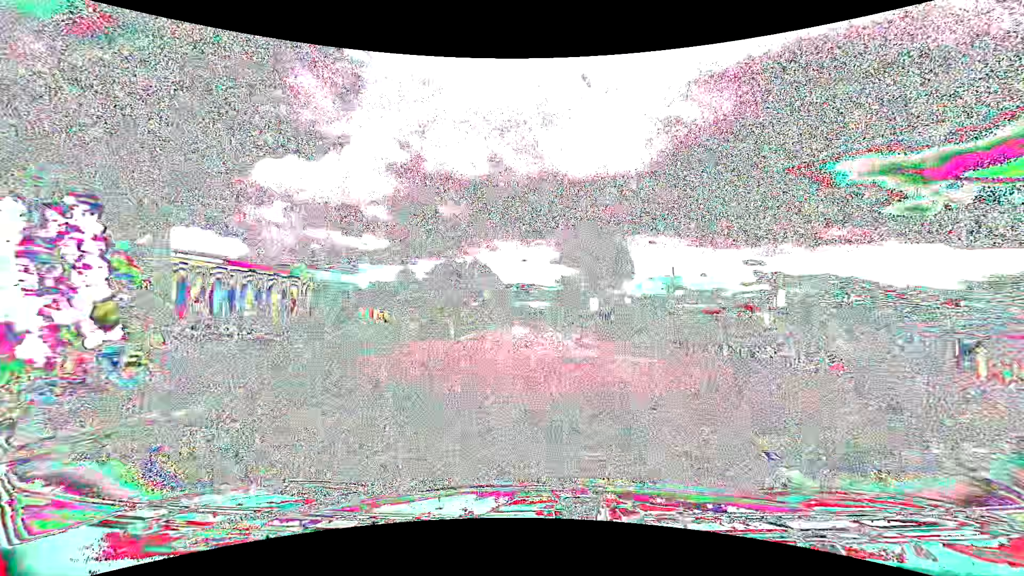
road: tertiary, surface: asphalt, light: Day
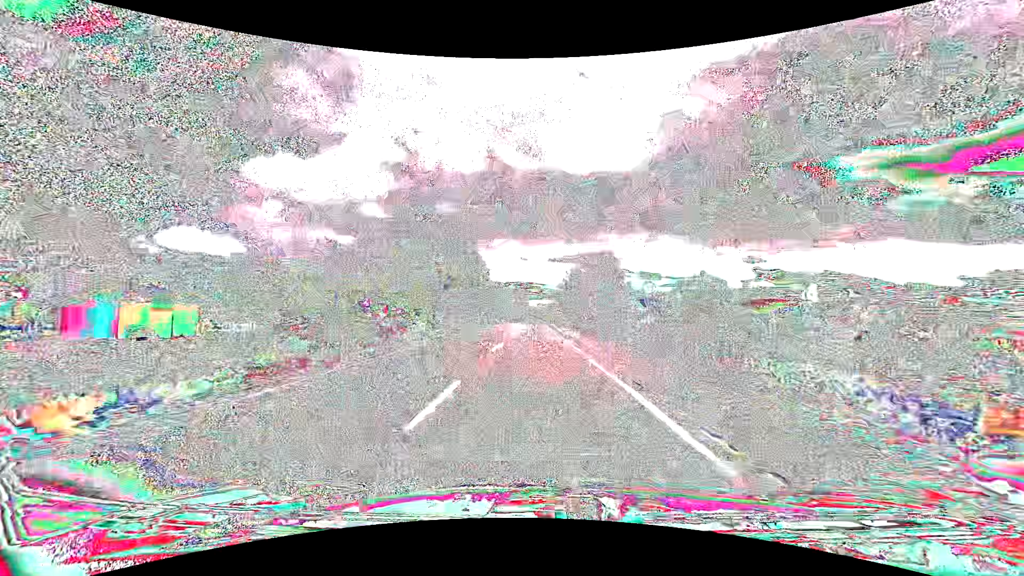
(-0.1, +45.8) m; 0°
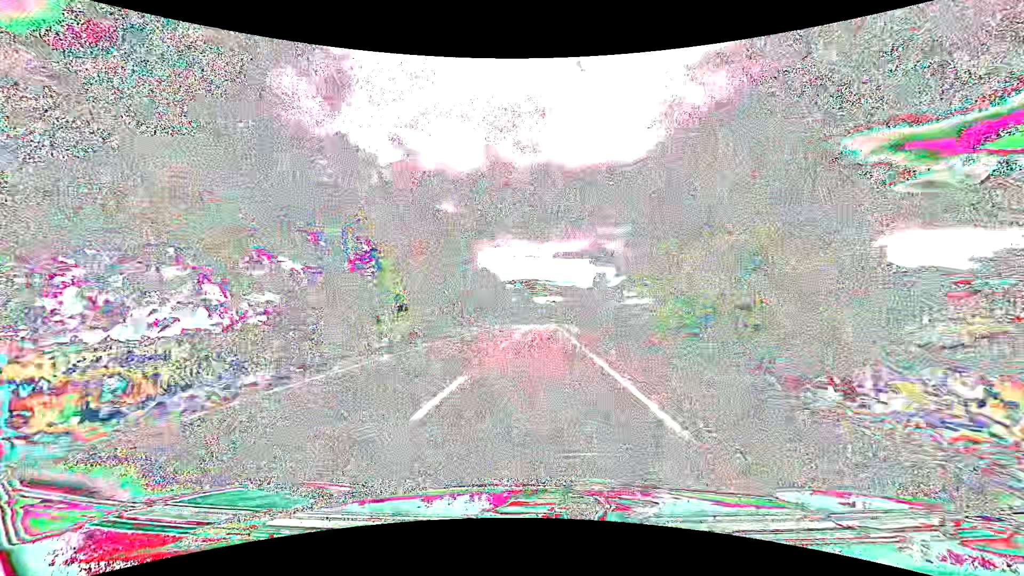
(-0.2, +37.5) m; -1°
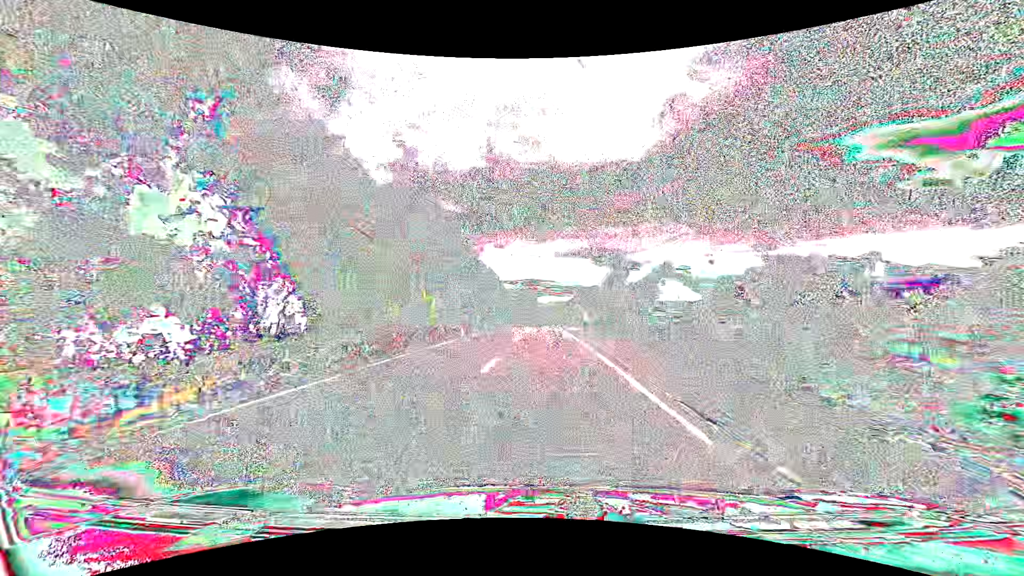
(-0.1, +18.6) m; -1°
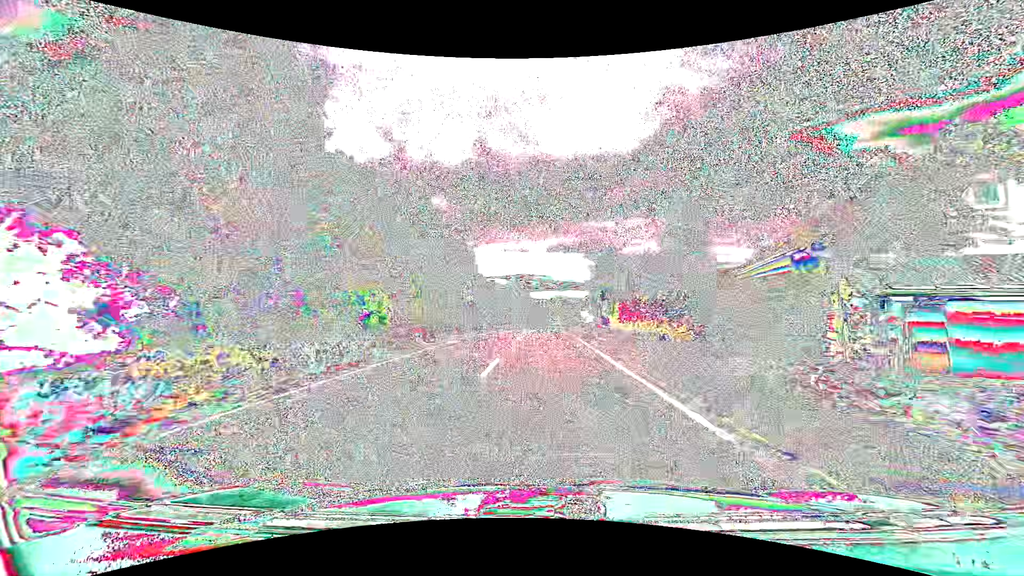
(+0.3, +37.0) m; +1°
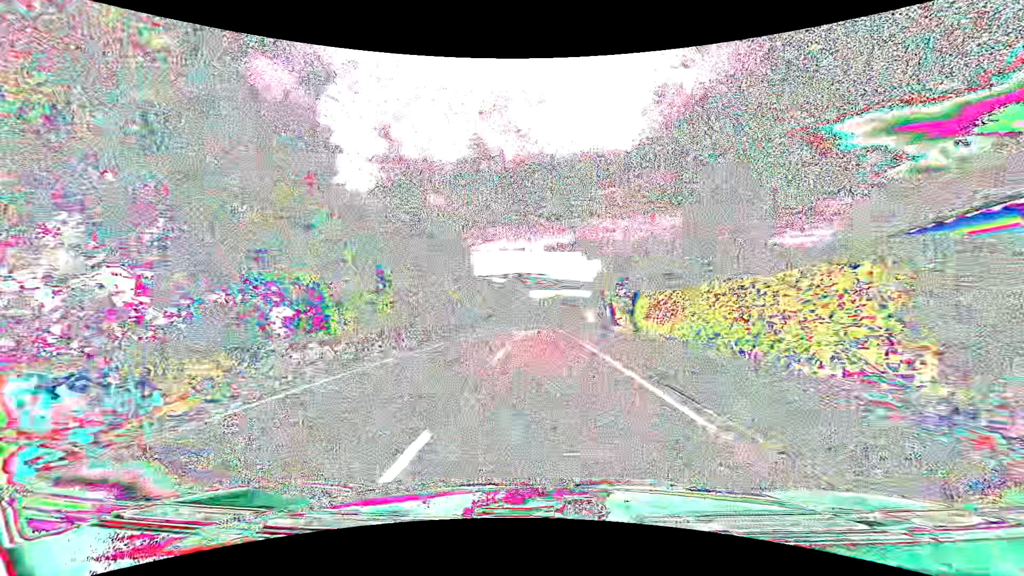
(0.0, +8.9) m; 0°
